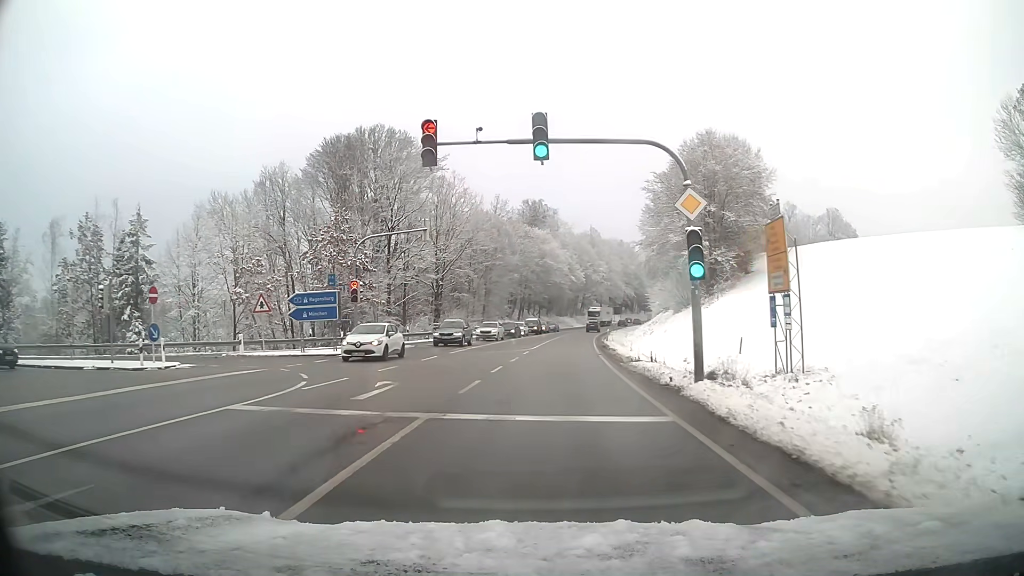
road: primary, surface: asphalt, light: Day
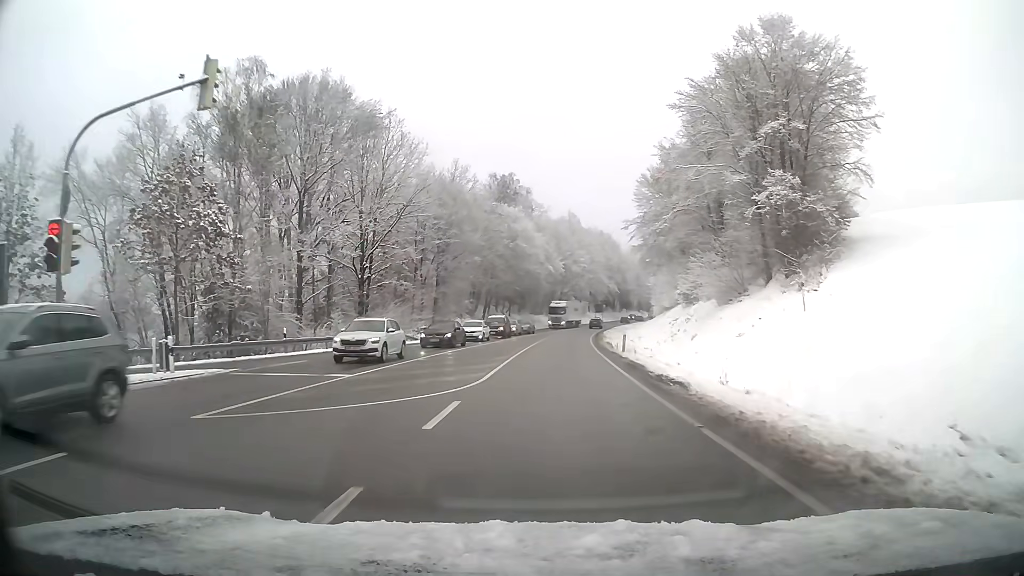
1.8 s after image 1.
(+0.5, +23.0) m; +2°
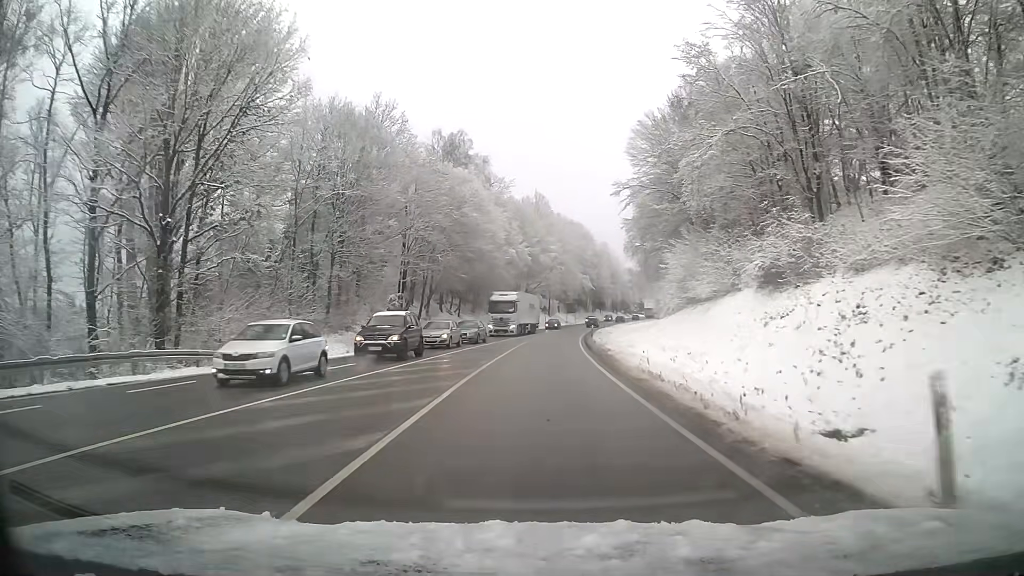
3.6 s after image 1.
(+0.7, +25.9) m; +3°
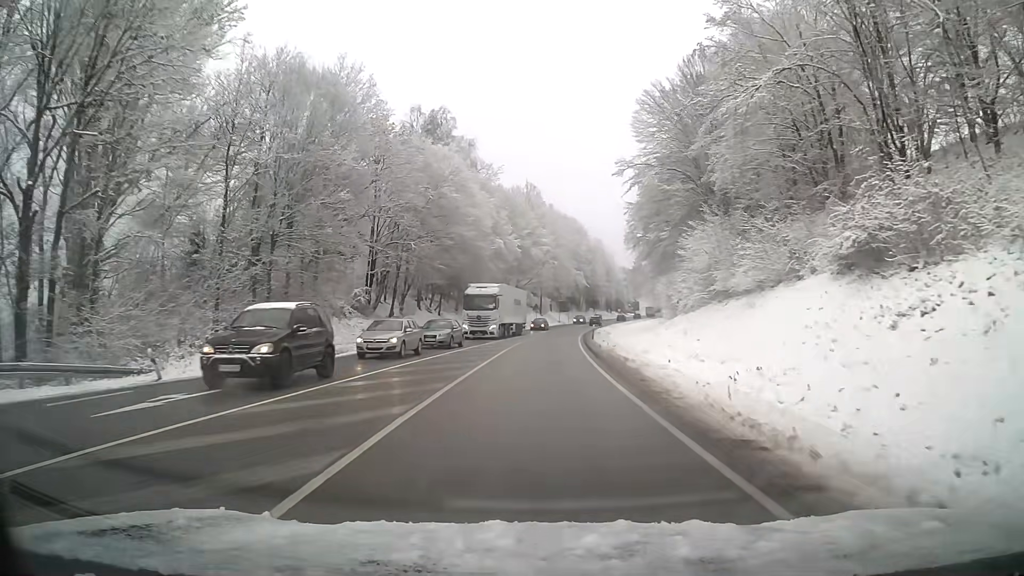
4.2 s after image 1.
(+0.1, +9.0) m; +1°
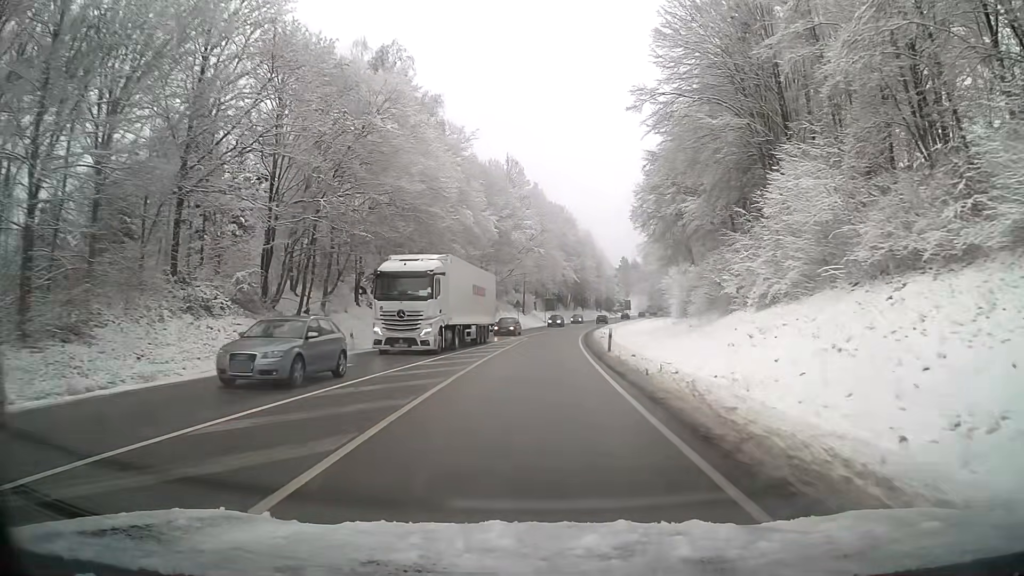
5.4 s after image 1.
(+0.2, +18.4) m; +1°
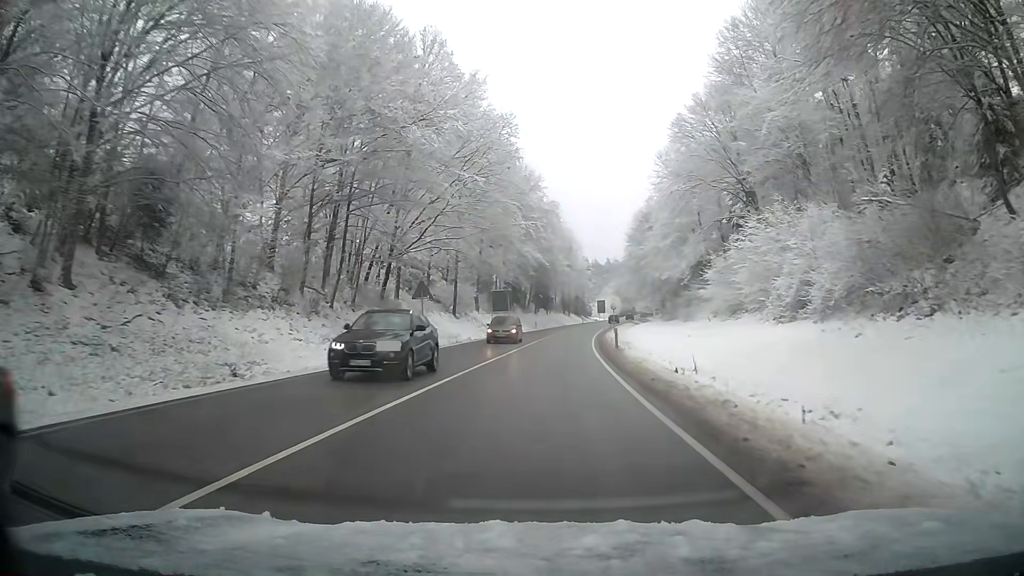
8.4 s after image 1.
(+1.5, +47.0) m; +4°
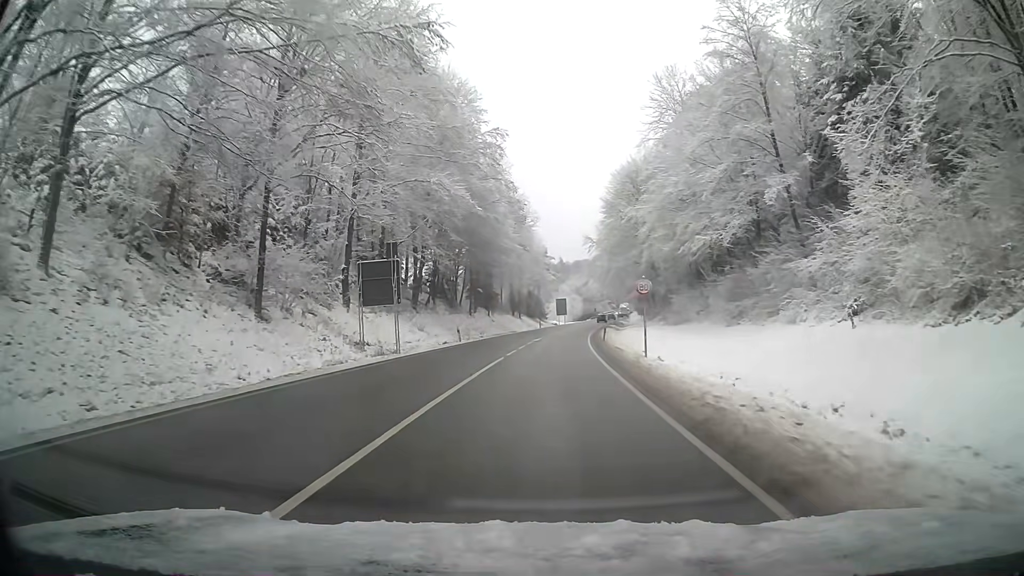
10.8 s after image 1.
(+1.3, +39.3) m; +4°
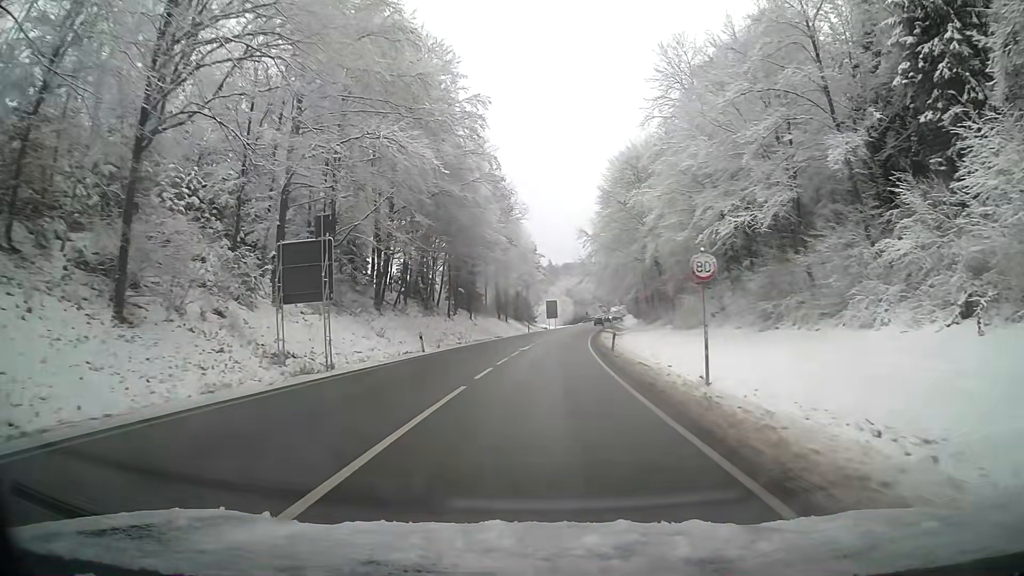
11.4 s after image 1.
(+0.1, +10.1) m; +1°
